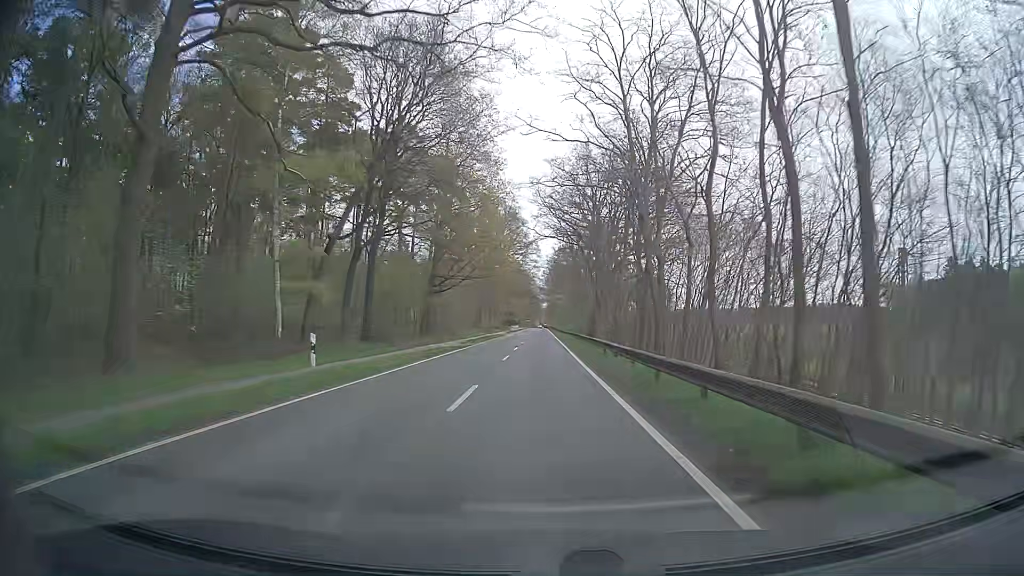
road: tertiary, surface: asphalt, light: Day
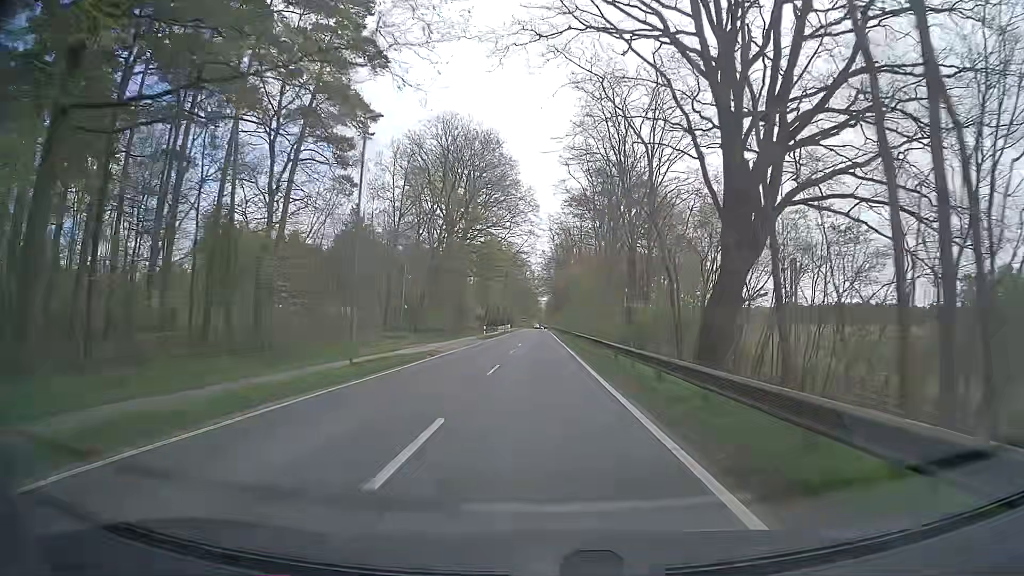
(0.0, +54.0) m; -1°
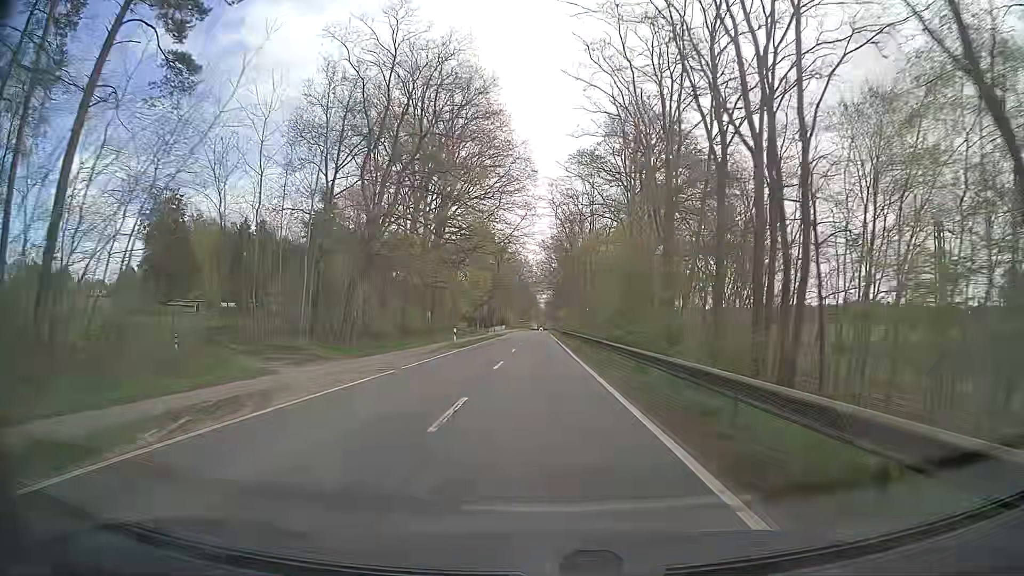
(+0.3, +21.6) m; +1°
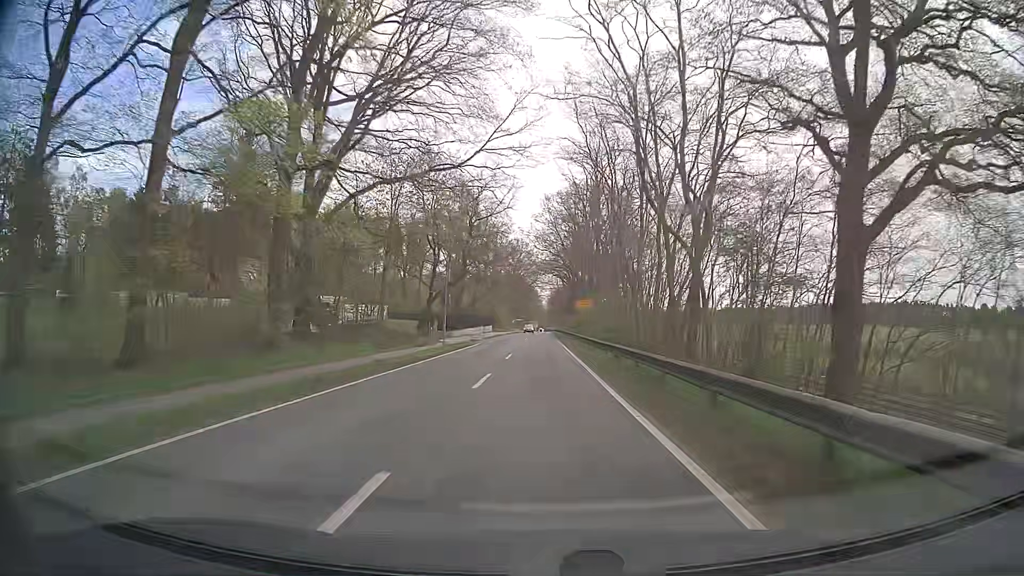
(-0.5, +43.1) m; 0°
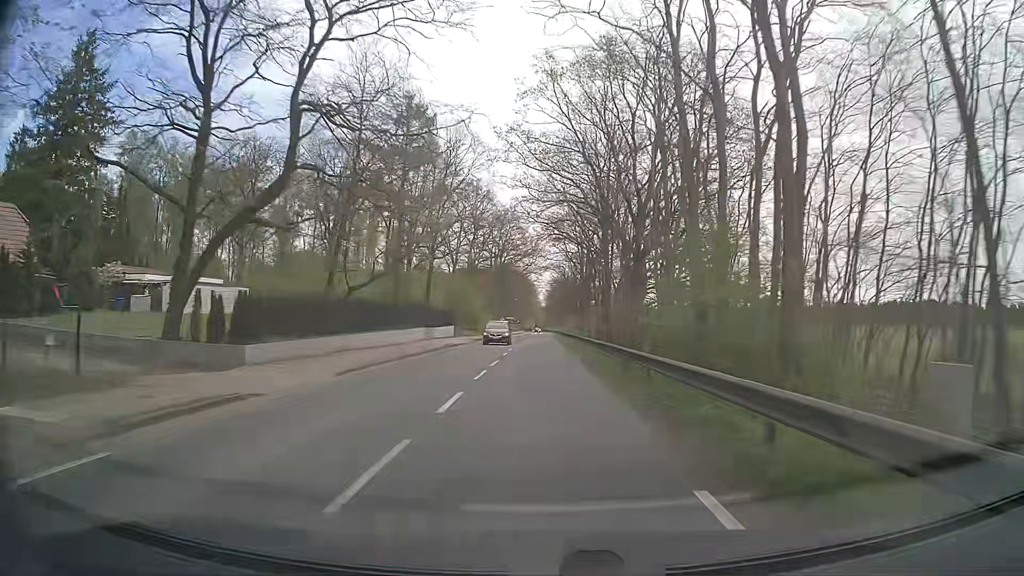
(-0.1, +43.0) m; 0°
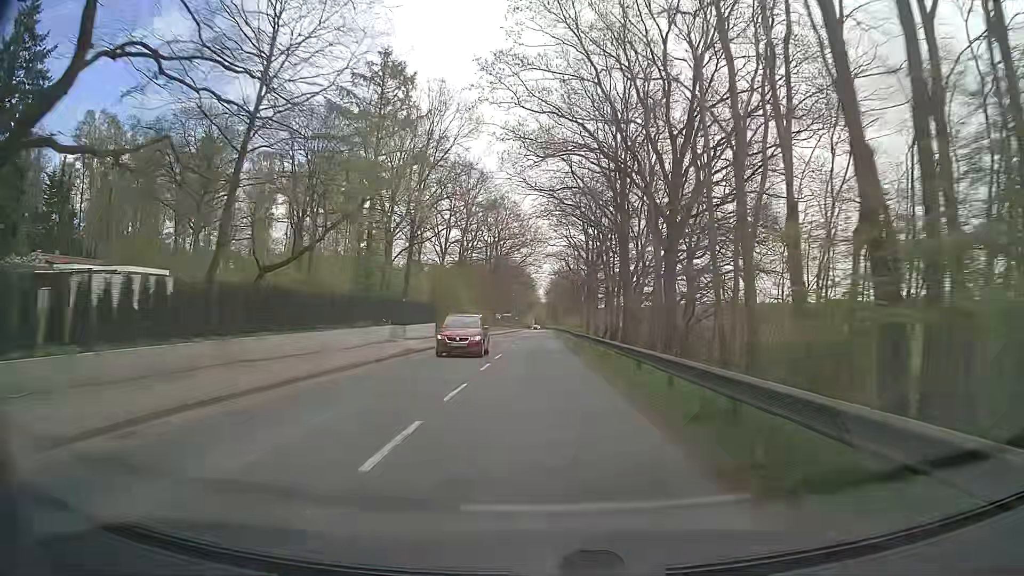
(0.0, +10.7) m; 0°
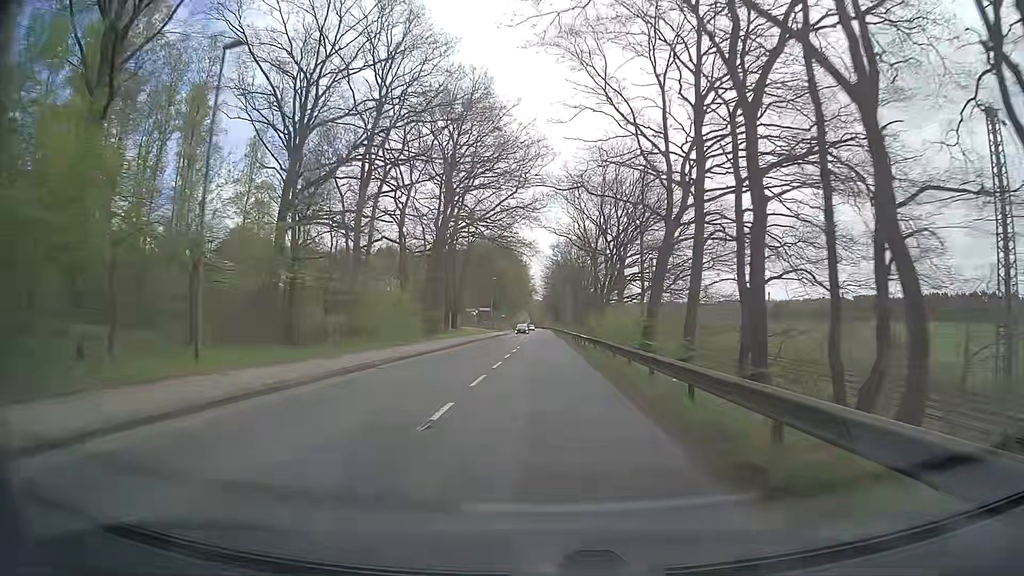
(+0.4, +53.9) m; +1°
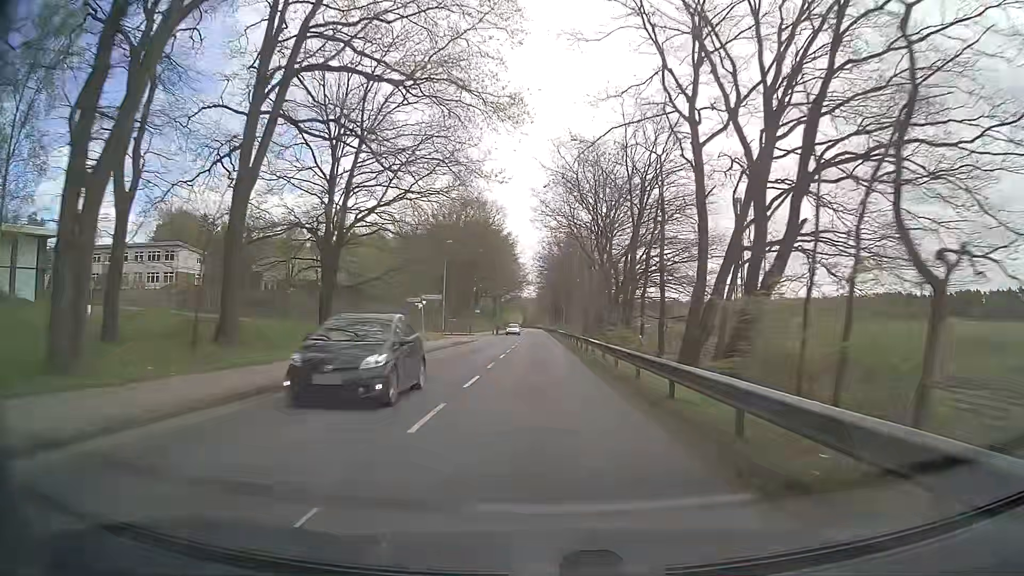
(+0.2, +43.2) m; 0°
(0, +10) (0, +20) (0, +30) (0, +40) (0, +50) (0, +60) (0, +70) (0, +80) (0, +90) (0, +100) m
